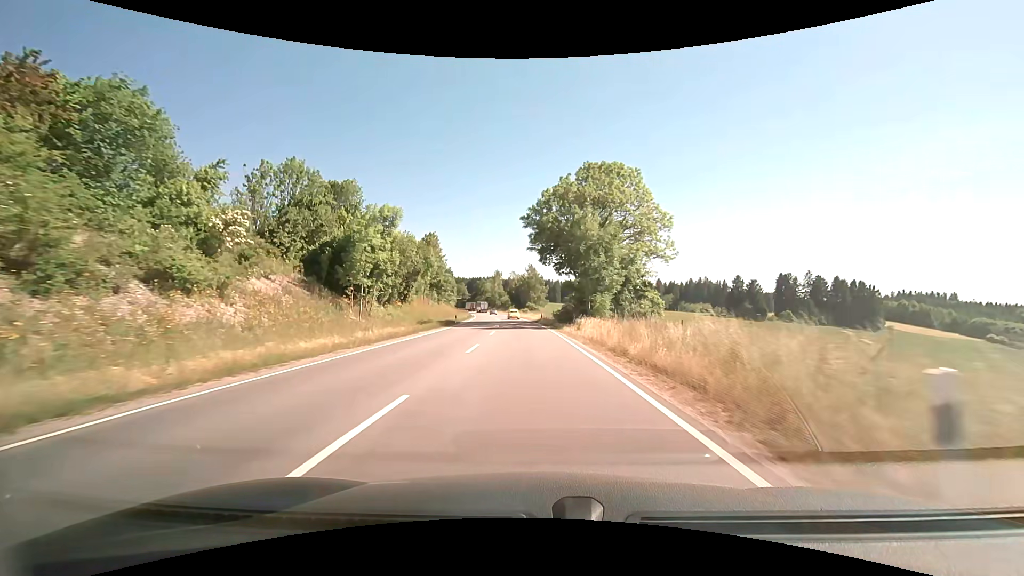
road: primary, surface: asphalt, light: Day
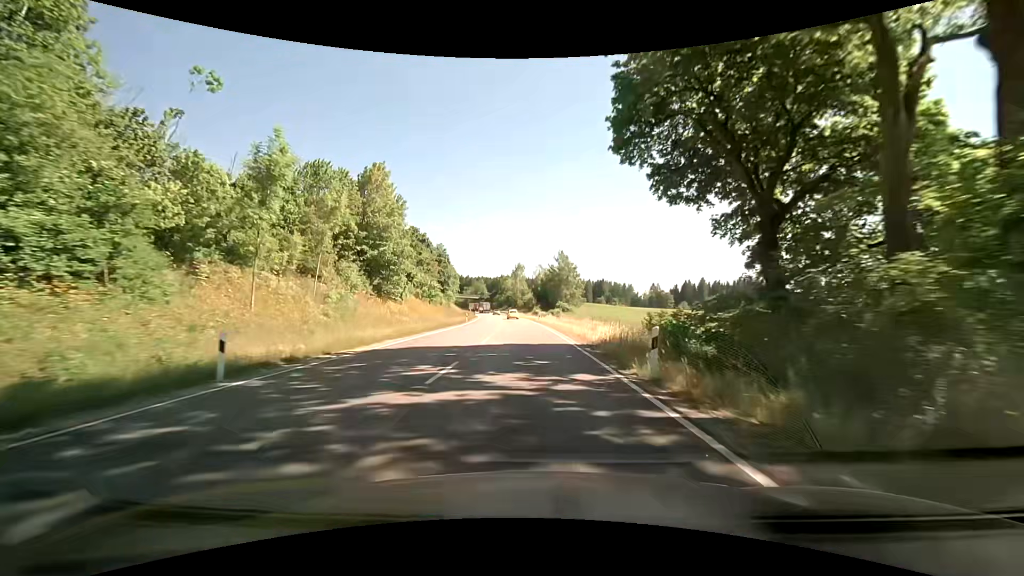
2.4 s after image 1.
(-1.0, +43.3) m; -4°
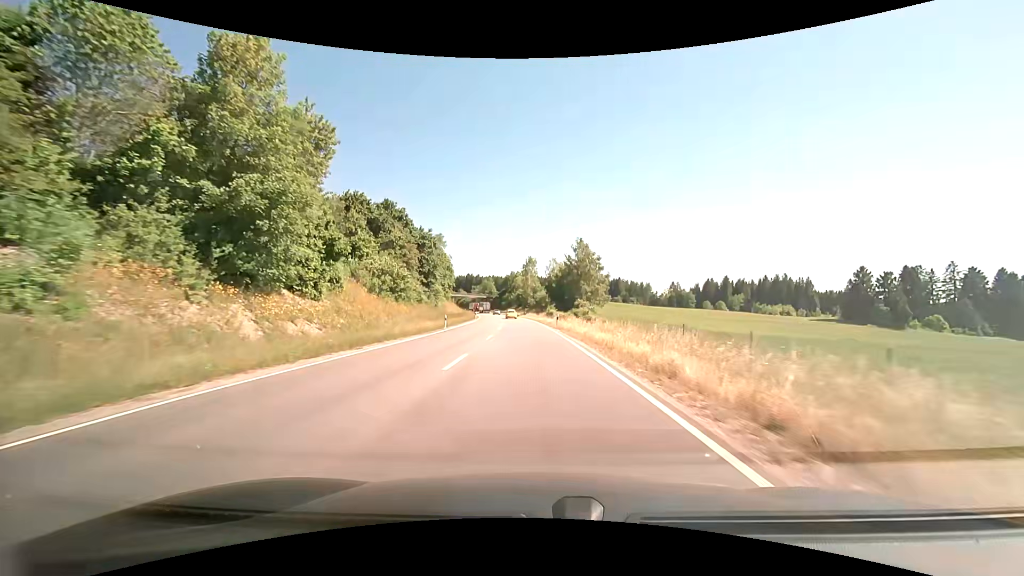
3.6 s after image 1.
(-0.1, +22.2) m; -1°
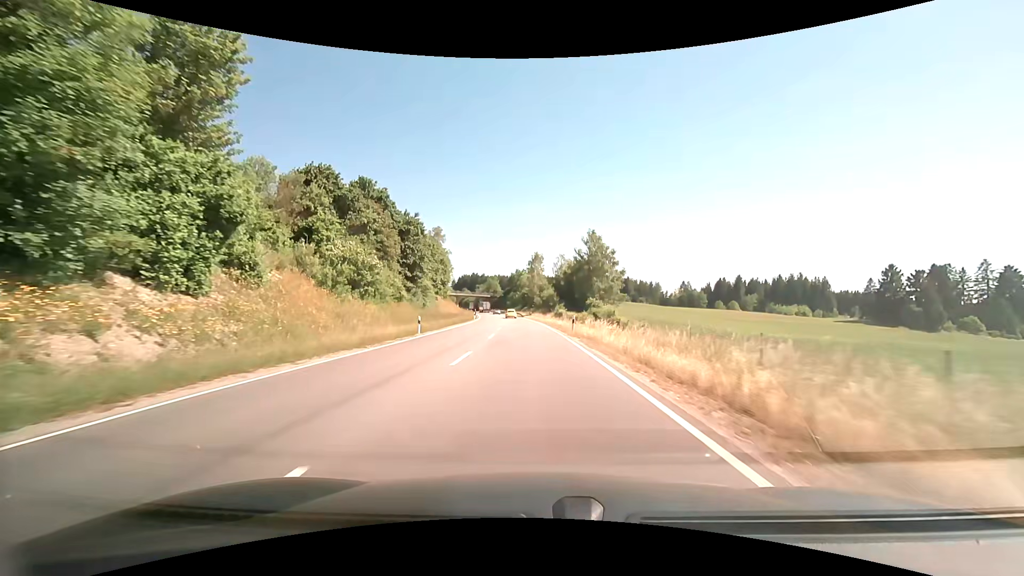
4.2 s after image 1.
(0.0, +11.2) m; -1°
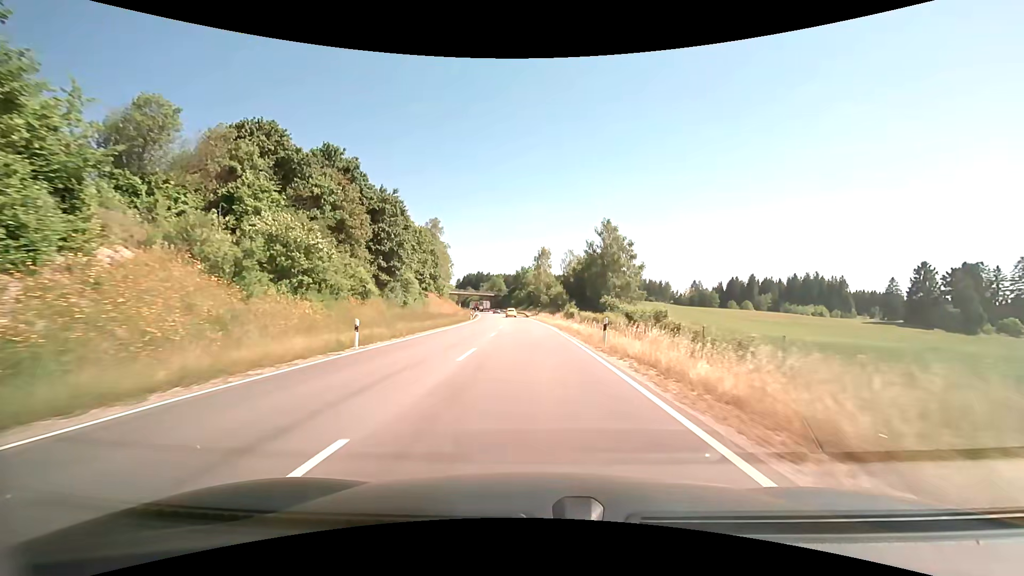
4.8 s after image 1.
(-0.1, +11.3) m; -1°
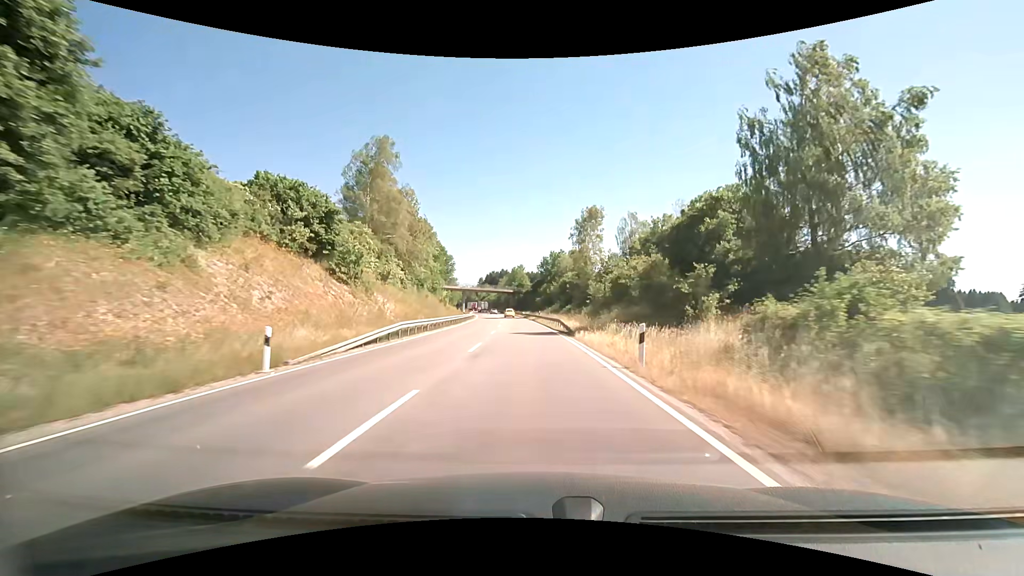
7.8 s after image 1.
(-2.0, +57.6) m; -4°
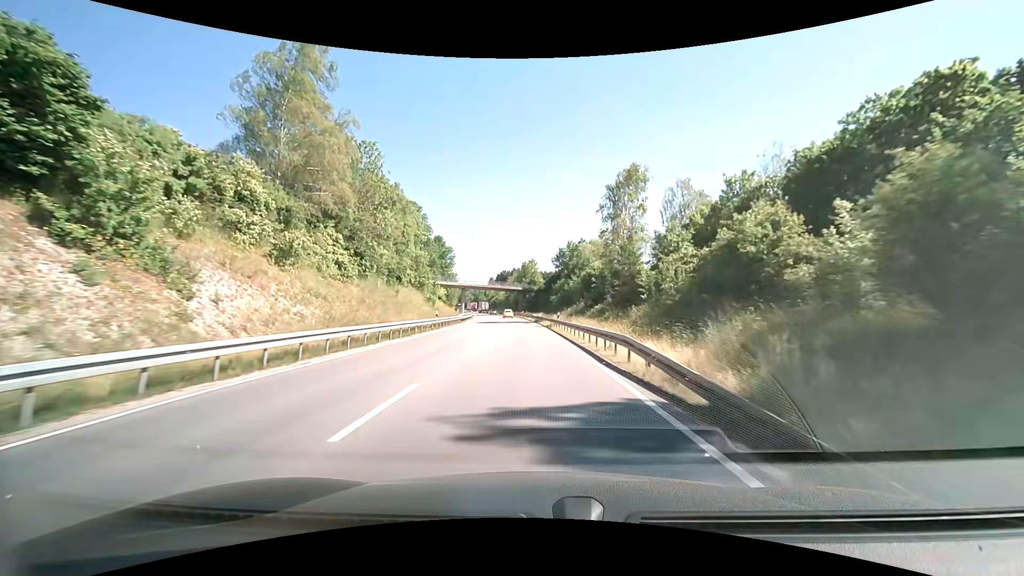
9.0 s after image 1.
(+0.1, +23.5) m; 0°
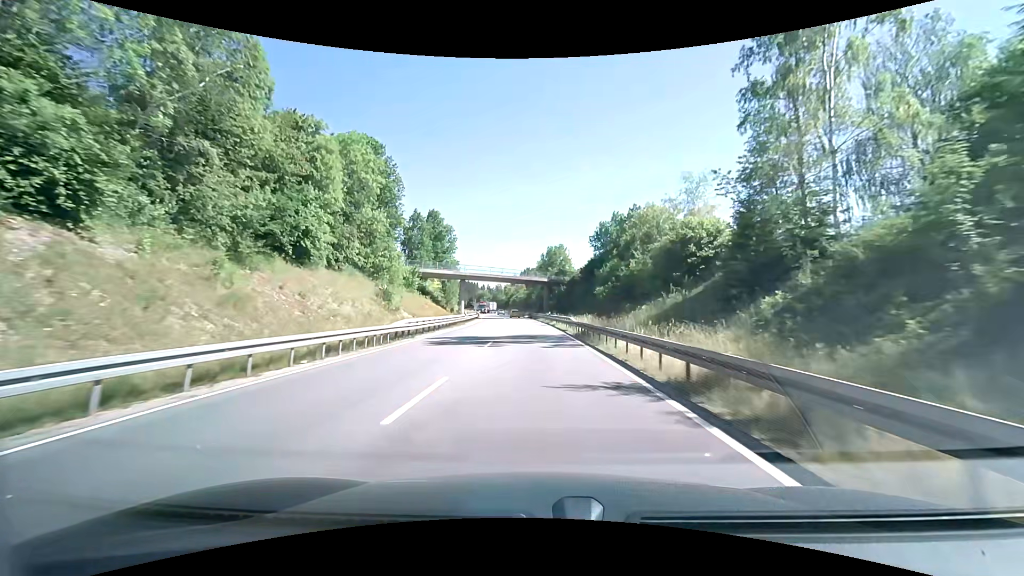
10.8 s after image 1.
(-0.4, +35.7) m; -2°
(0, +10) (-1, +20) (-1, +30) (-2, +40) (-3, +50) (-4, +60) (-5, +70) (-6, +80) (-7, +90) (-8, +100) m
